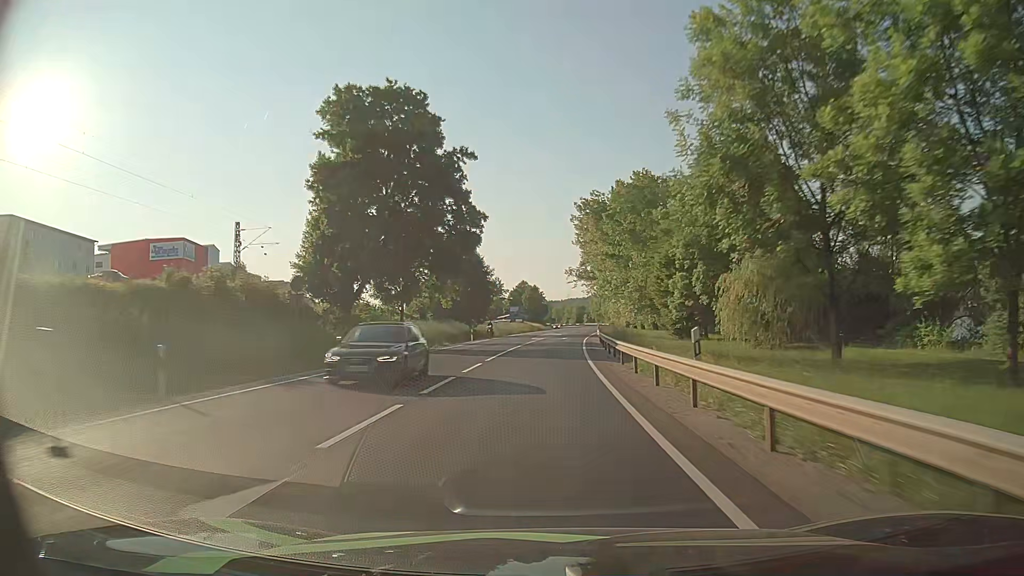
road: primary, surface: asphalt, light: Day
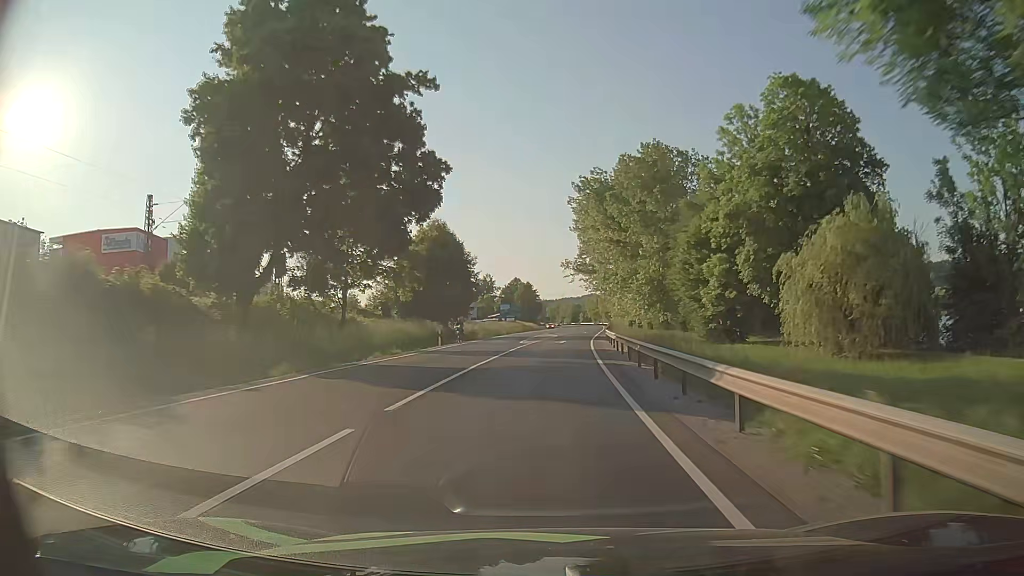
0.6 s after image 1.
(+0.1, +14.9) m; +1°
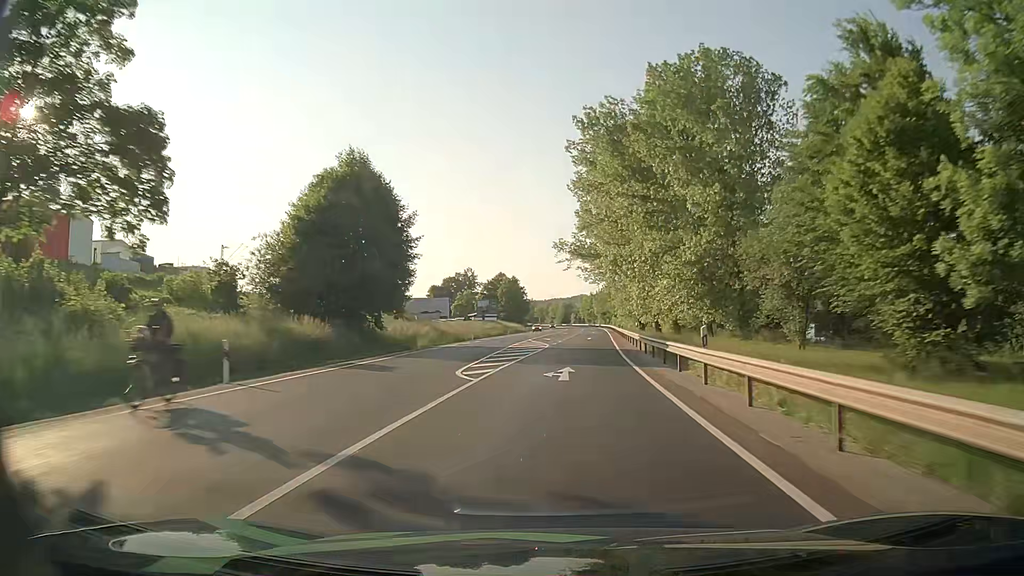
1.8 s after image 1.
(+0.2, +29.4) m; +1°
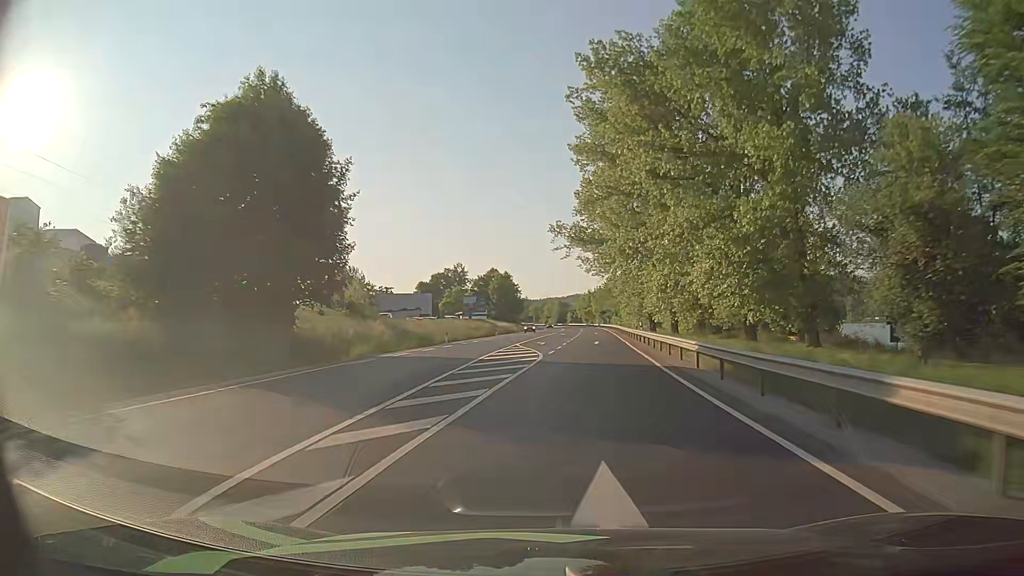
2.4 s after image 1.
(+0.1, +14.5) m; 0°
